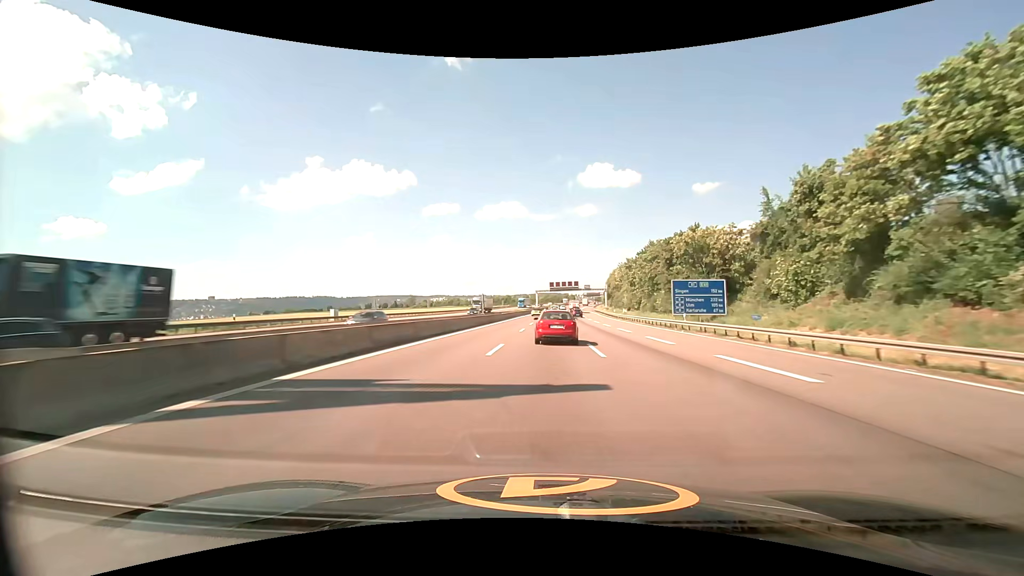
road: motorway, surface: asphalt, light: Day
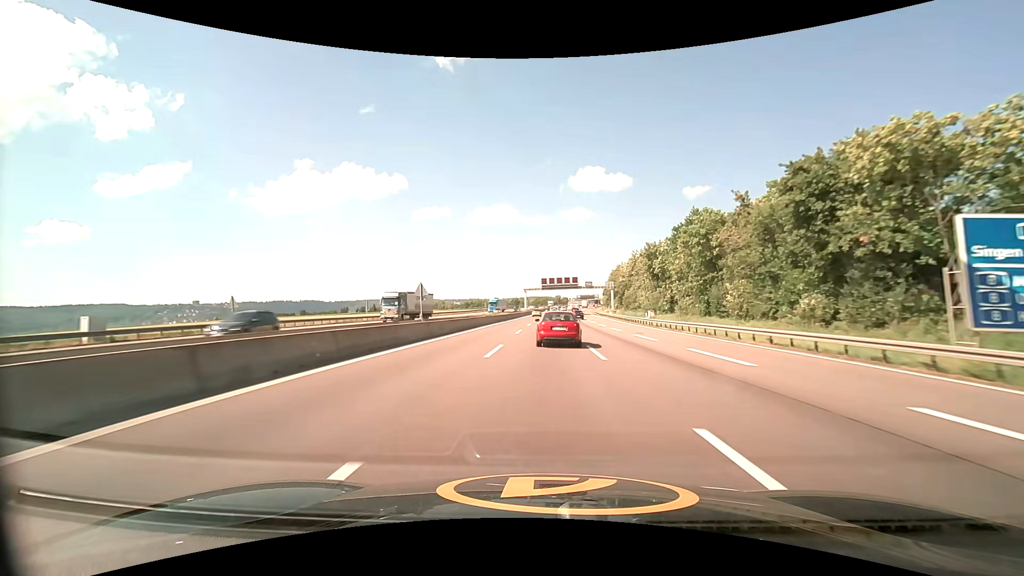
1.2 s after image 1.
(+0.3, +32.8) m; +1°
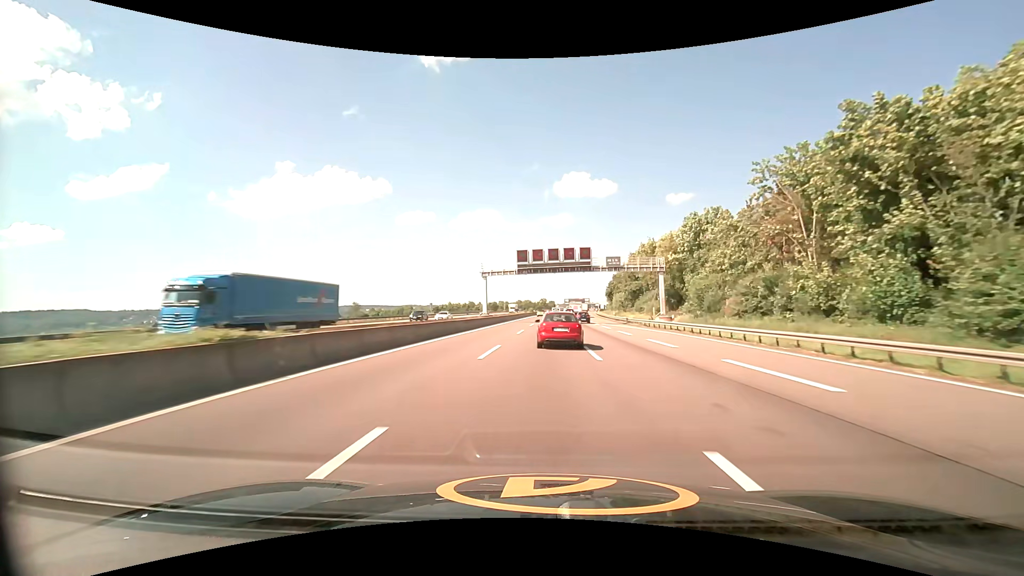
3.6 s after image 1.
(+1.1, +64.2) m; +2°
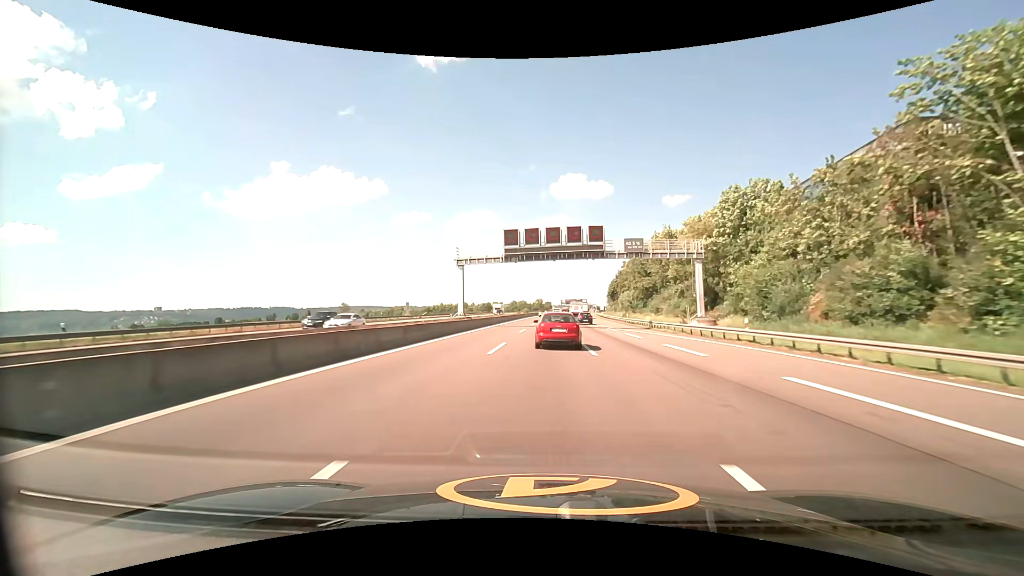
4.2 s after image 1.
(+0.1, +16.0) m; +1°
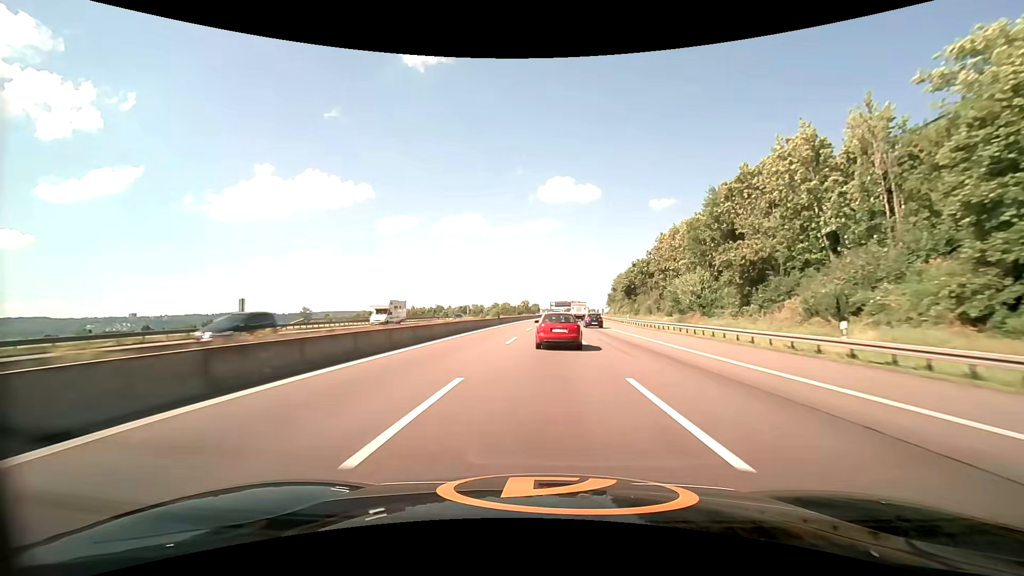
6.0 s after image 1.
(+0.5, +48.0) m; +1°
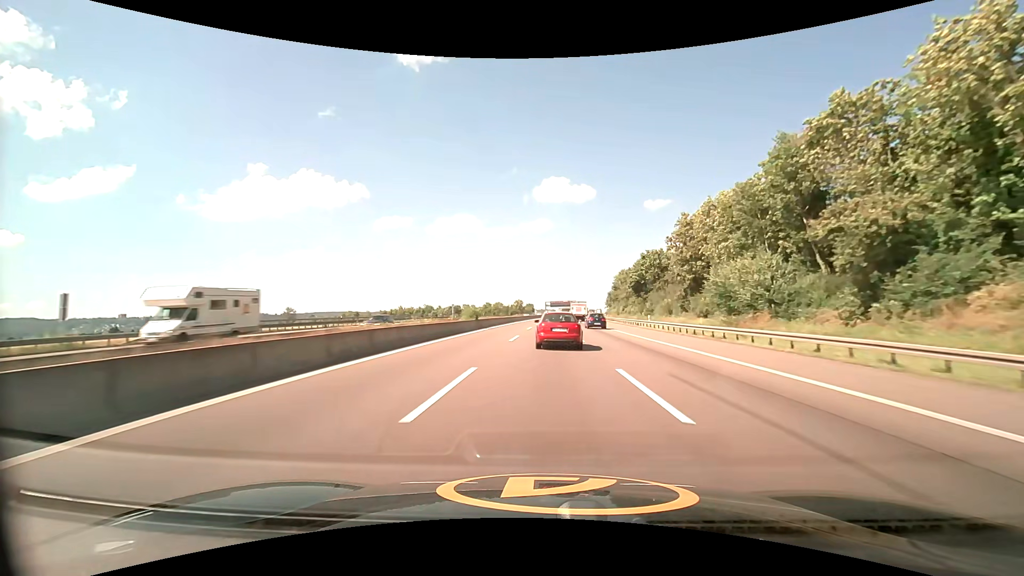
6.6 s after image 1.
(+0.1, +16.1) m; 0°
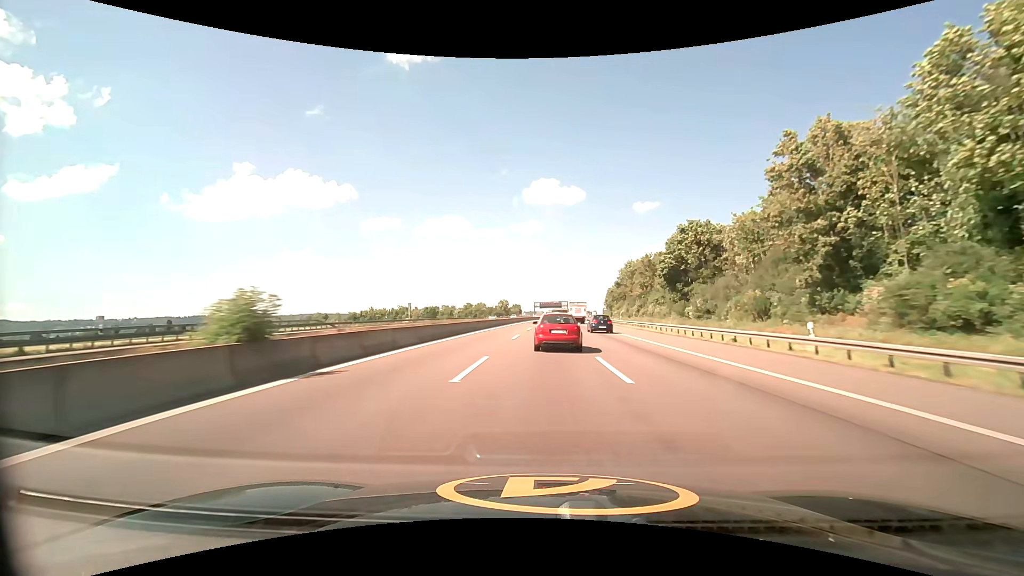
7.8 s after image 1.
(+0.4, +32.2) m; +1°
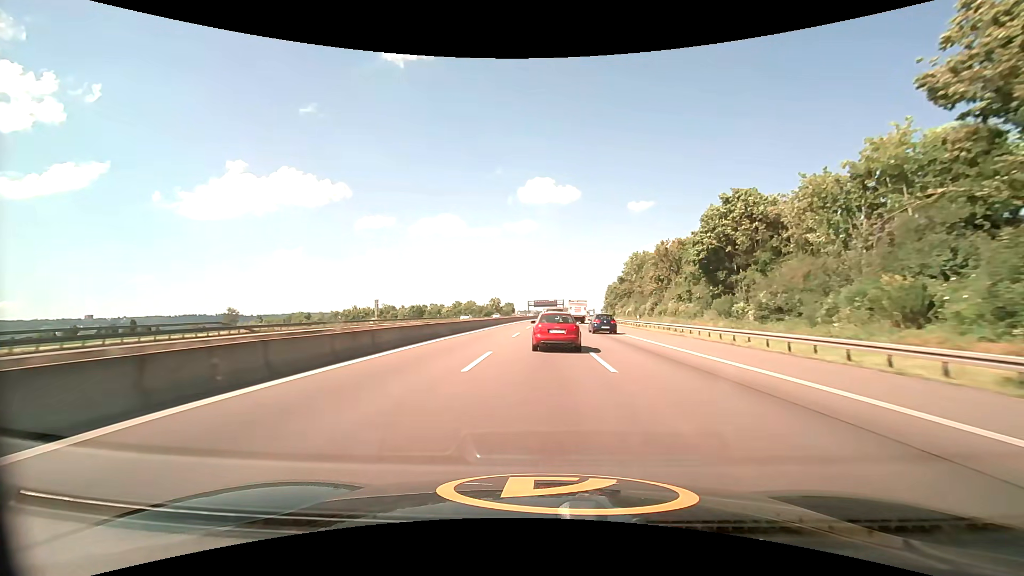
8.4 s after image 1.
(+0.1, +16.2) m; +1°
(0, +10) (0, +20) (0, +30) (0, +40) (+1, +50) (+1, +60) (+1, +70) (+2, +80) (+2, +90) (+3, +100) m
